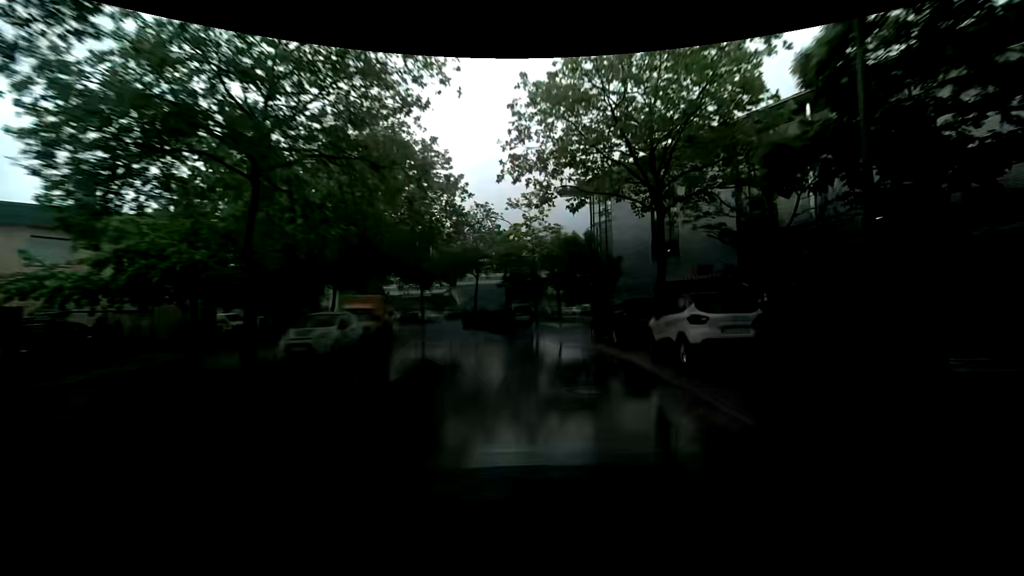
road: tertiary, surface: asphalt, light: Day
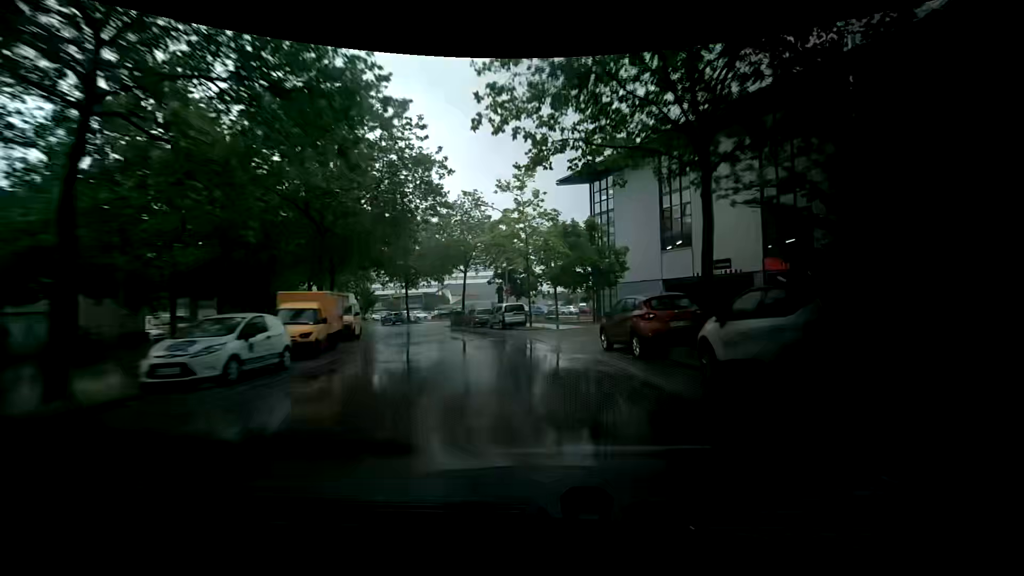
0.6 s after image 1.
(0.0, +4.8) m; +1°
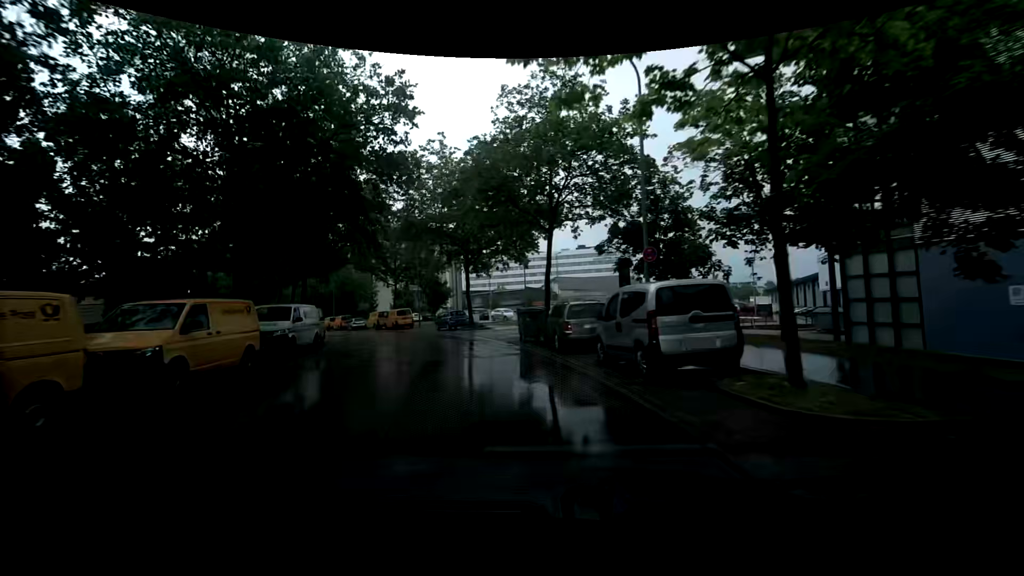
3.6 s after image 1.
(-1.2, +22.9) m; -11°
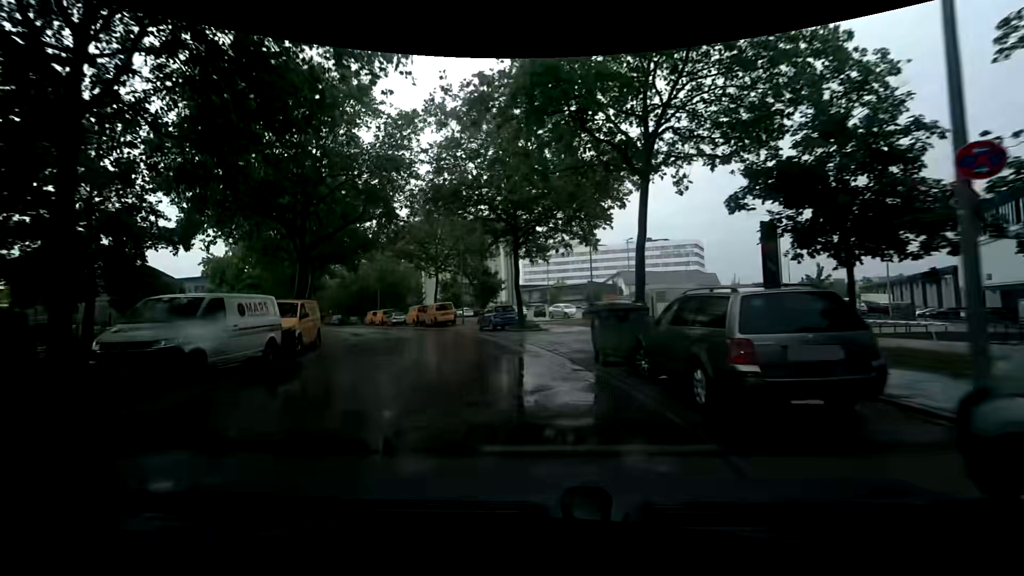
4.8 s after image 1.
(-0.6, +8.6) m; -10°
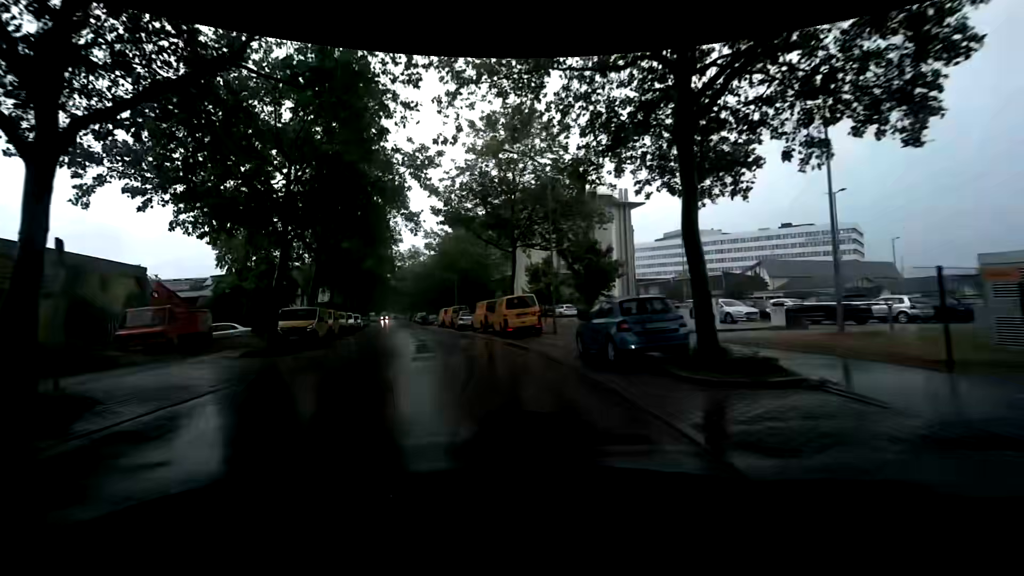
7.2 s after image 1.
(-0.9, +17.7) m; -7°
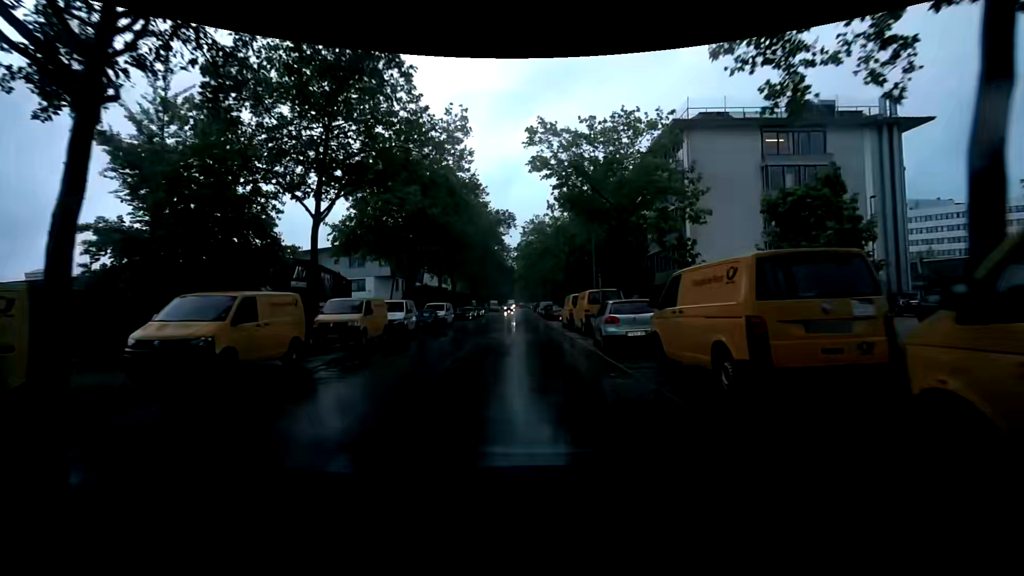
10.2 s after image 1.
(-3.9, +23.0) m; -18°
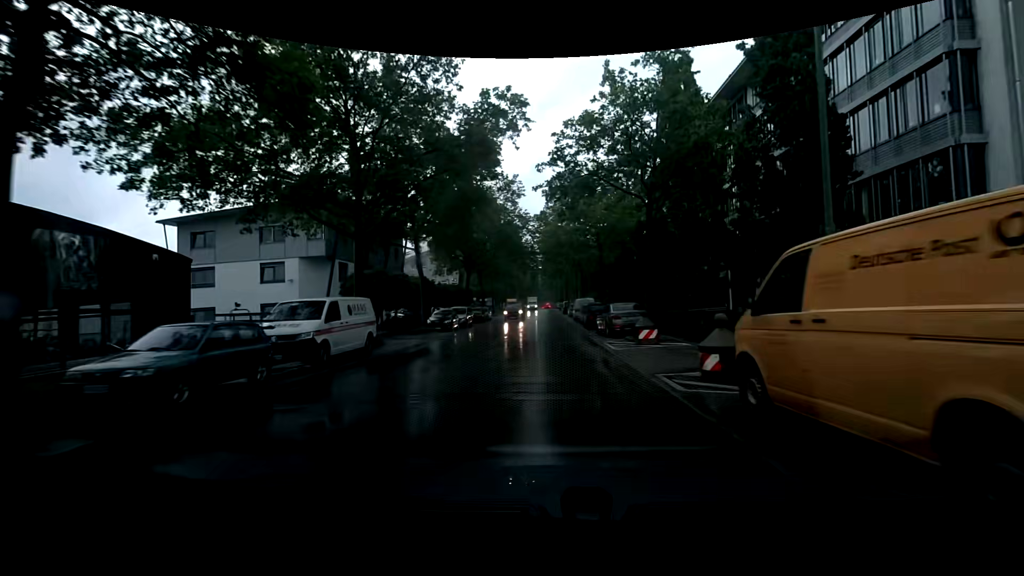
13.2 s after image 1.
(-0.8, +25.5) m; -4°
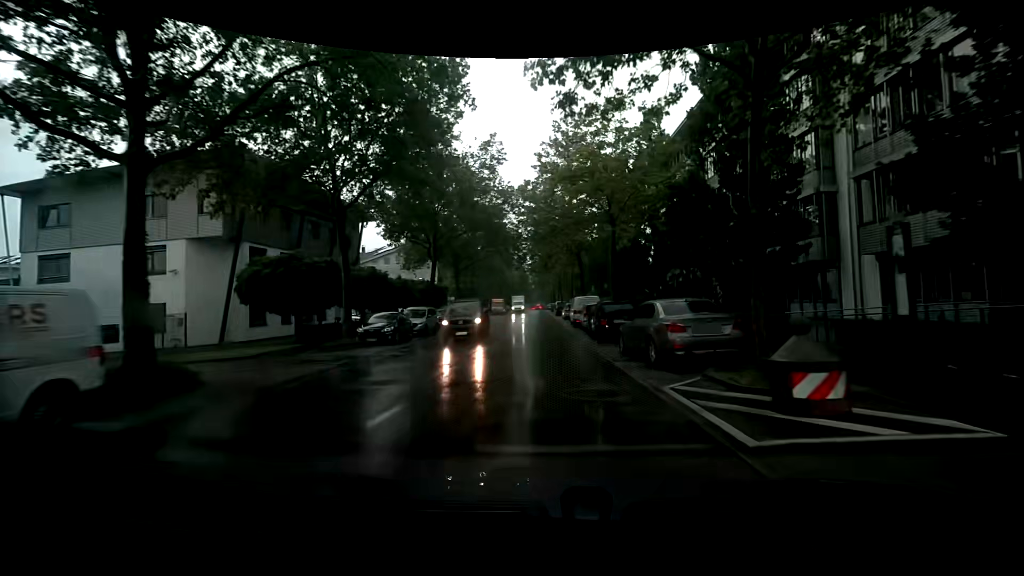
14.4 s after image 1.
(+0.2, +10.7) m; +3°
(0, +10) (-1, +20) (-1, +30) (-2, +40) (-3, +50) (-4, +60) (-4, +70) (-4, +80) (-5, +90) (-5, +100) m
